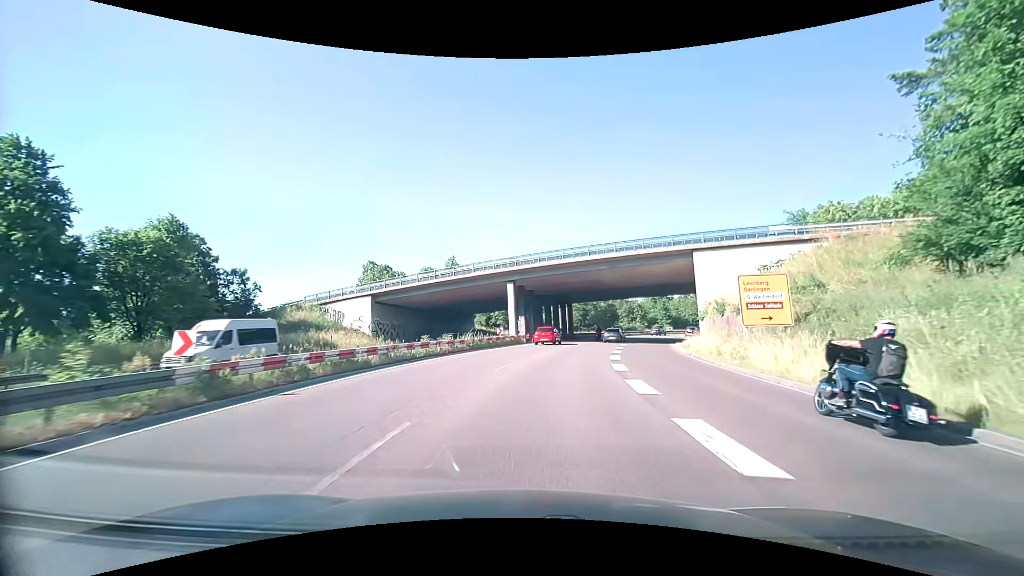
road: trunk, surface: asphalt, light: Day
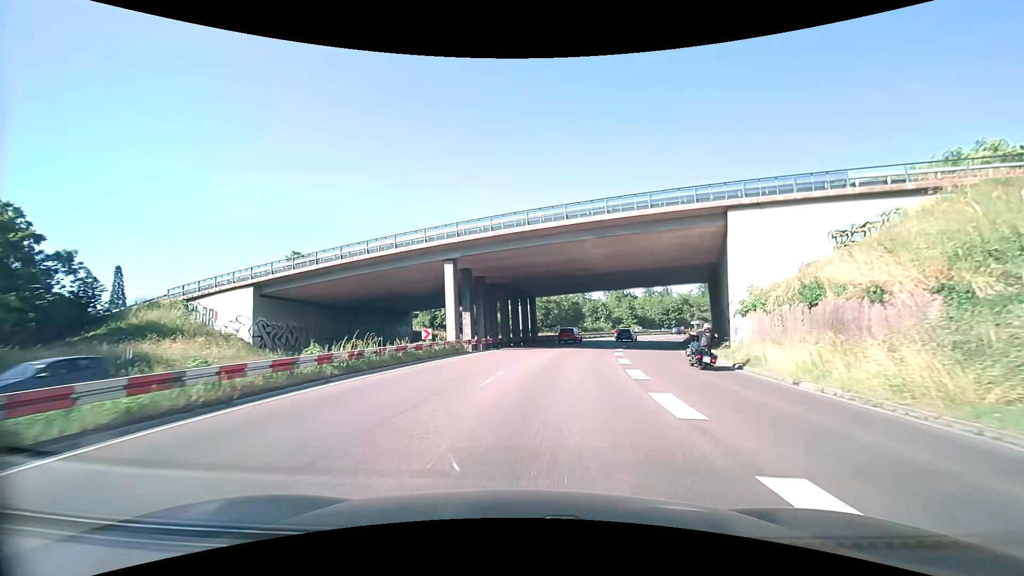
(+0.7, +15.3) m; +5°
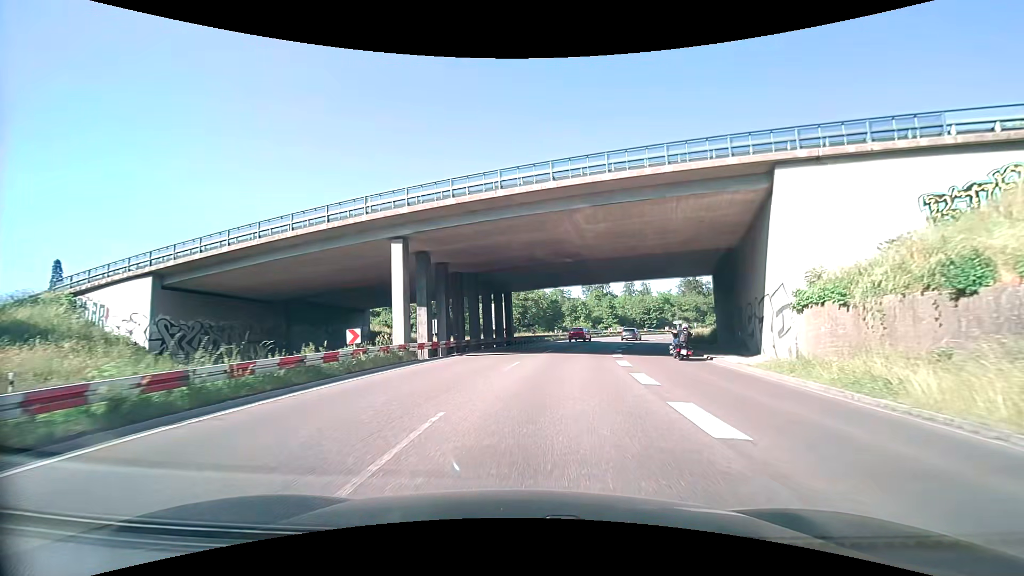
(+0.2, +7.6) m; +2°
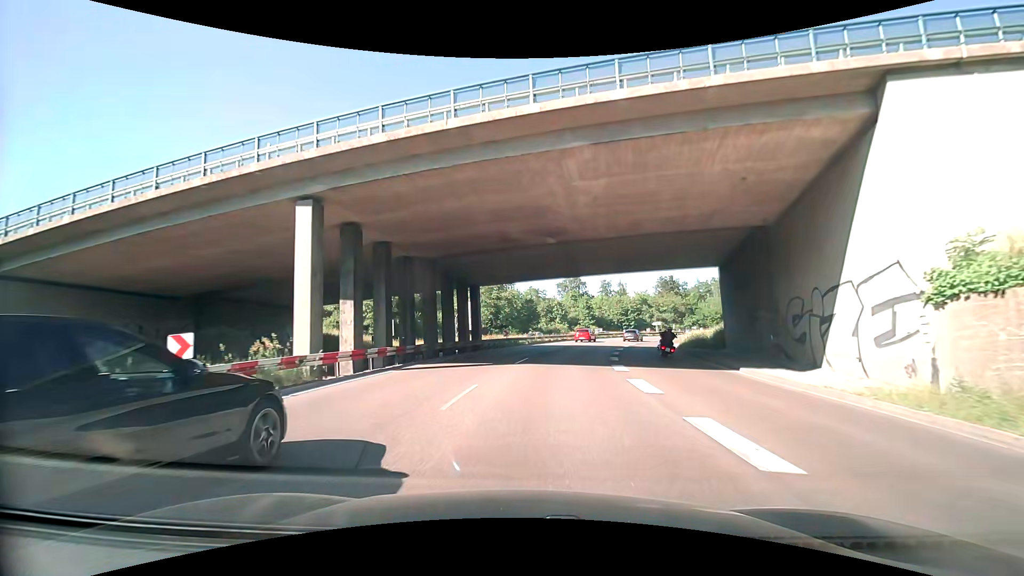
(+0.2, +7.6) m; +3°
